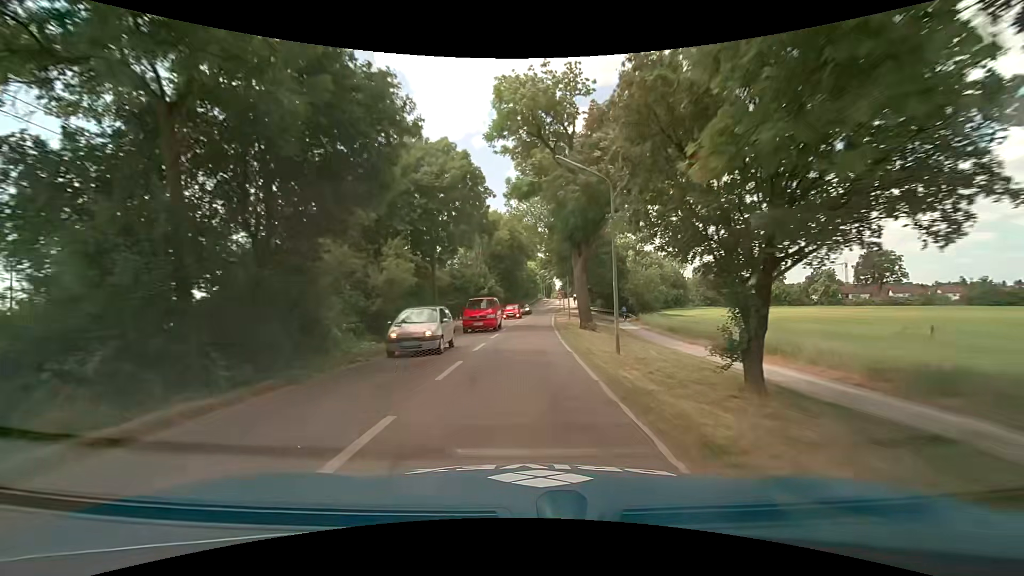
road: tertiary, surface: asphalt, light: Day
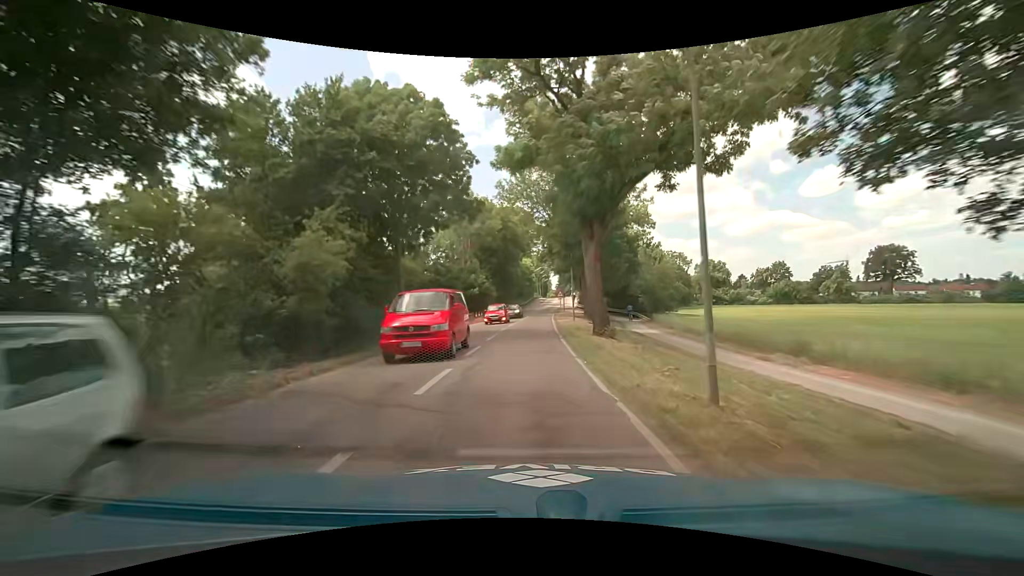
(0.0, +7.7) m; +1°
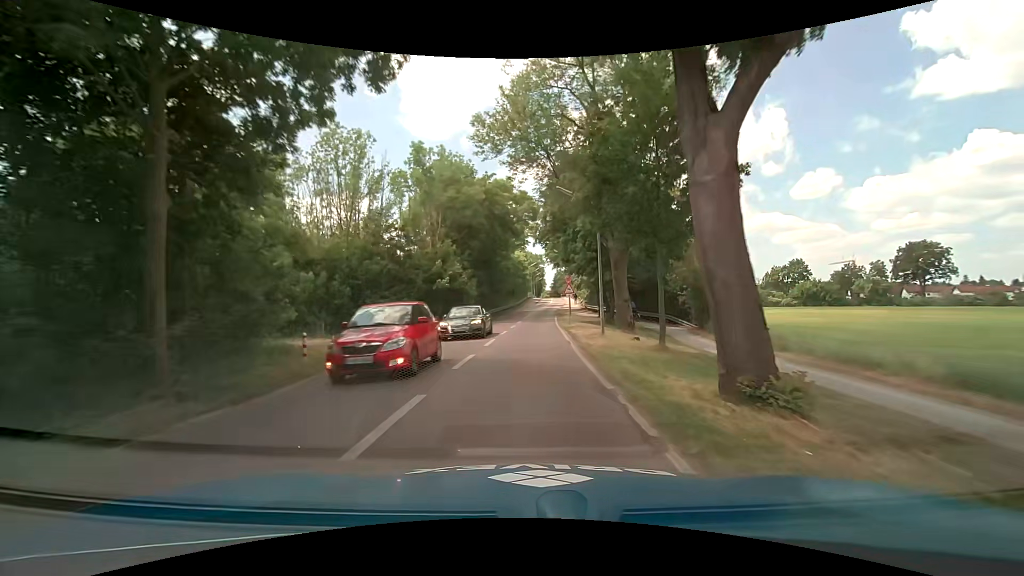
(0.0, +15.3) m; 0°
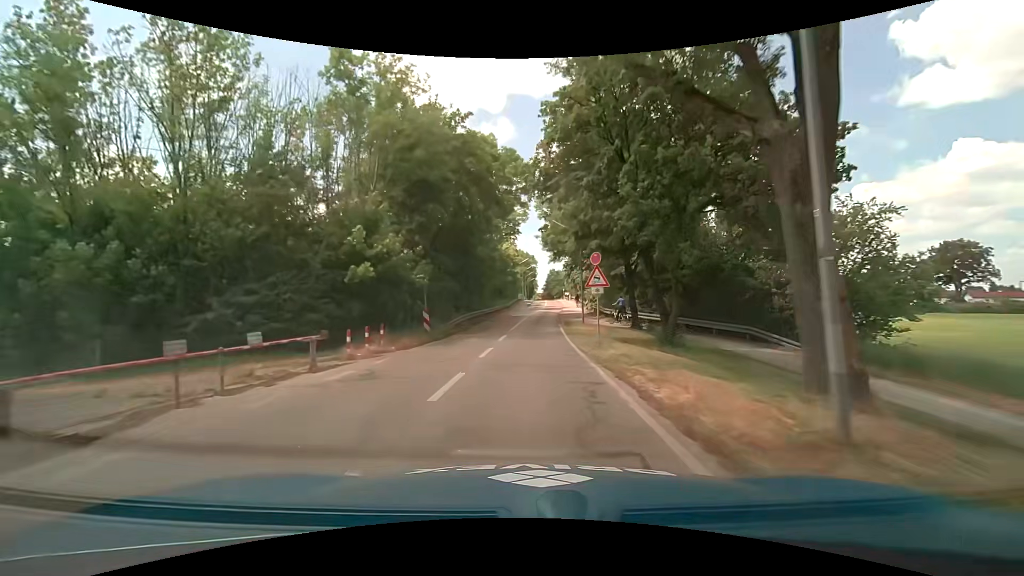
(+0.1, +15.3) m; +1°
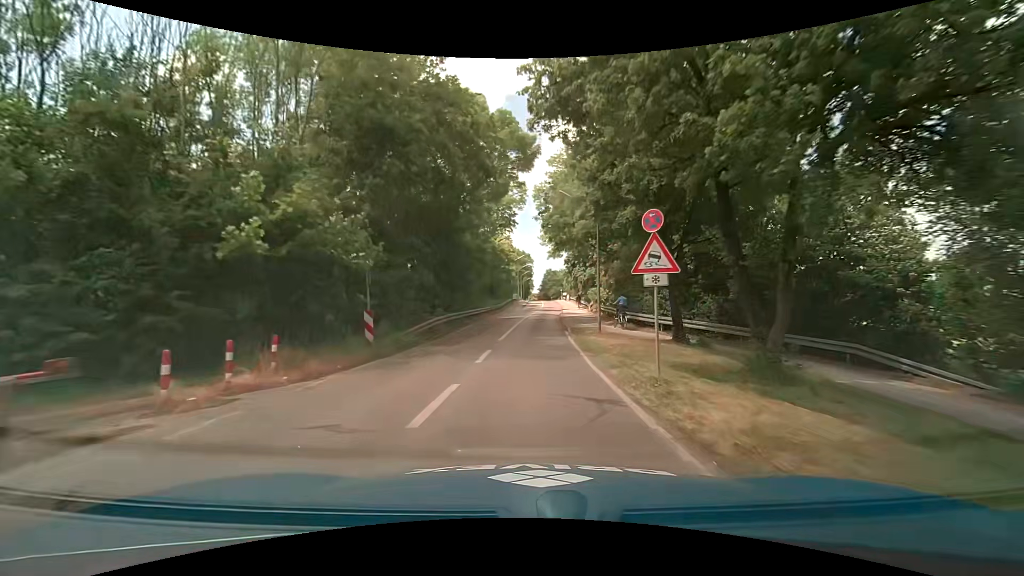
(0.0, +7.6) m; 0°
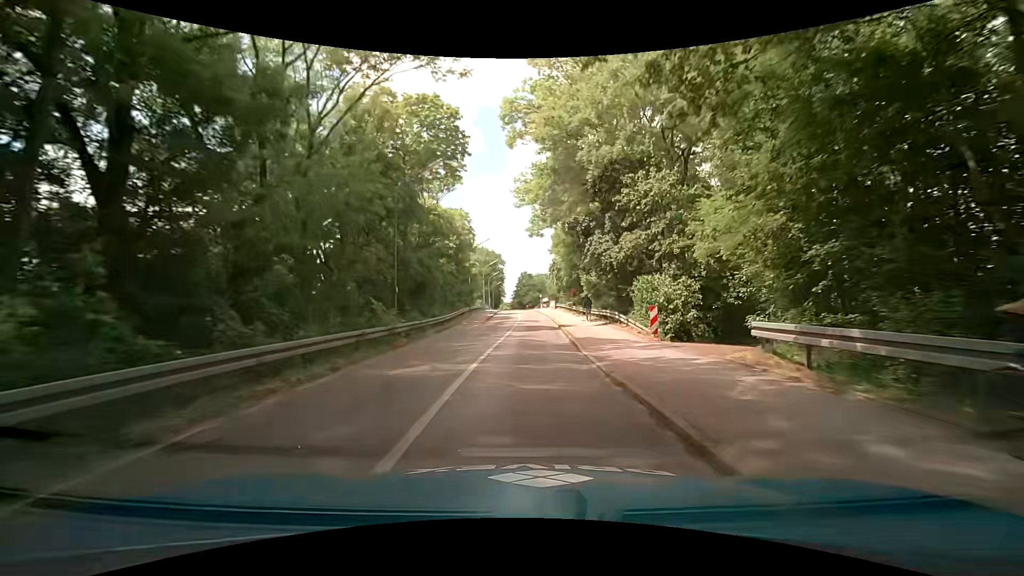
(+0.9, +30.3) m; +4°
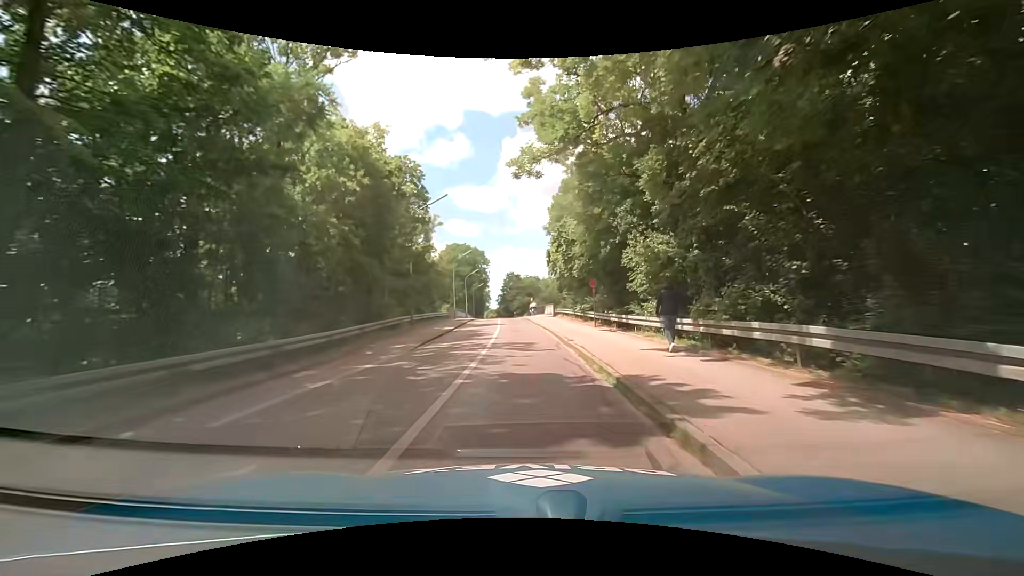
(+0.2, +22.5) m; +2°
(0, +10) (0, +20) (0, +30) (-1, +40) (-1, +50) (-2, +60) (-2, +70) (-3, +80) (-3, +90) (-4, +100) m
